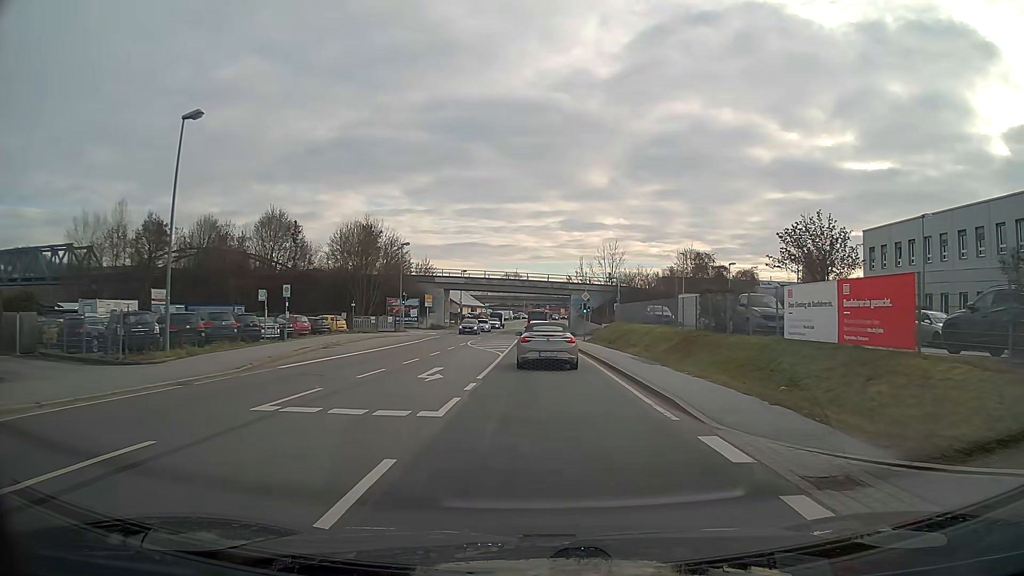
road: primary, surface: asphalt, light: Day
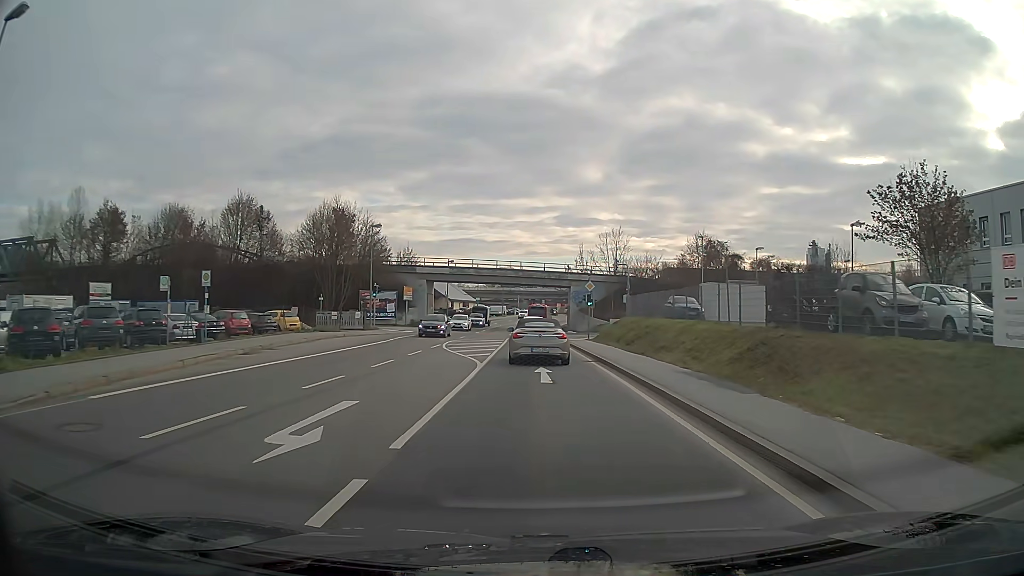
(0.0, +9.7) m; 0°
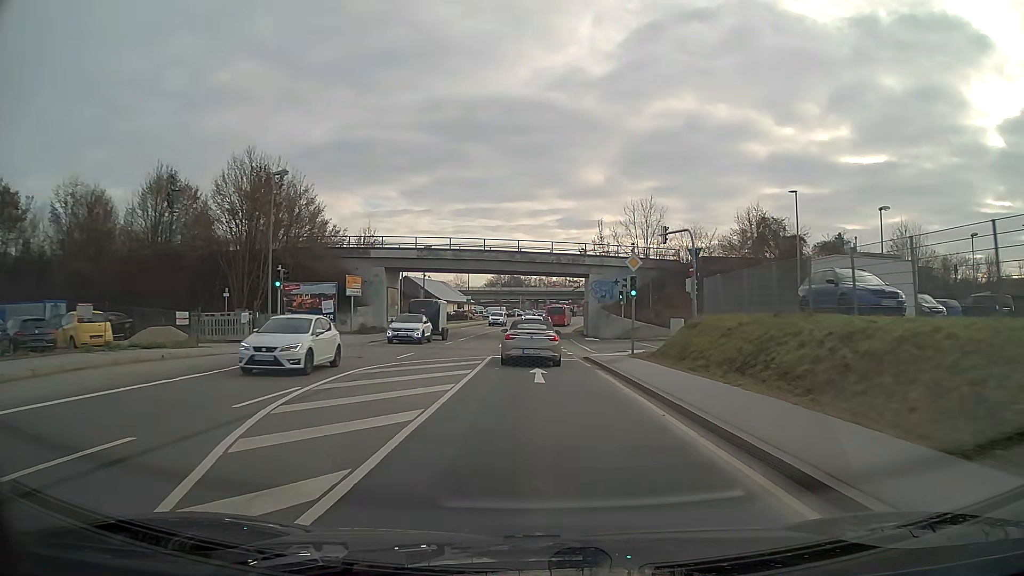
(-0.1, +21.2) m; 0°
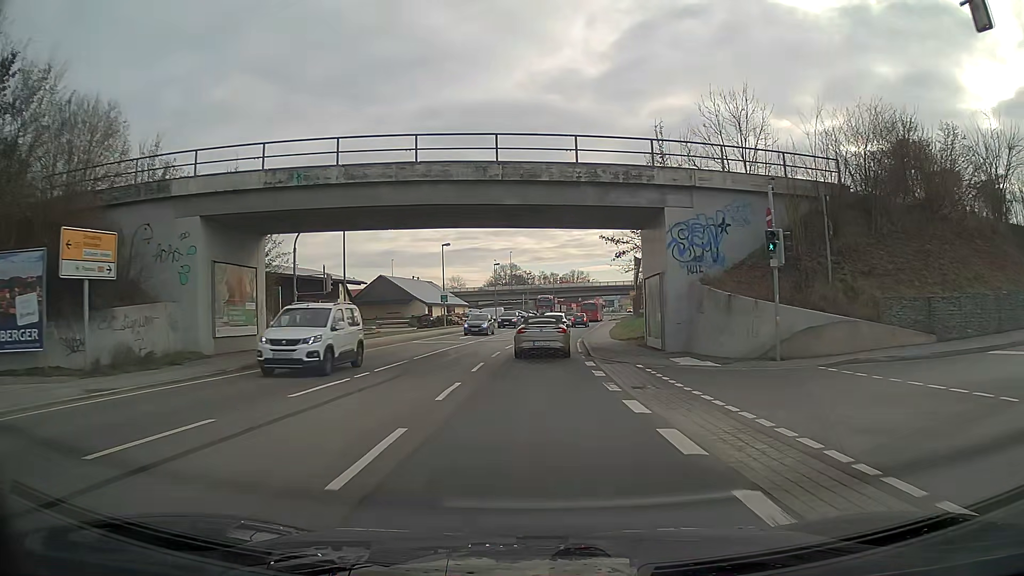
(0.0, +29.4) m; 0°
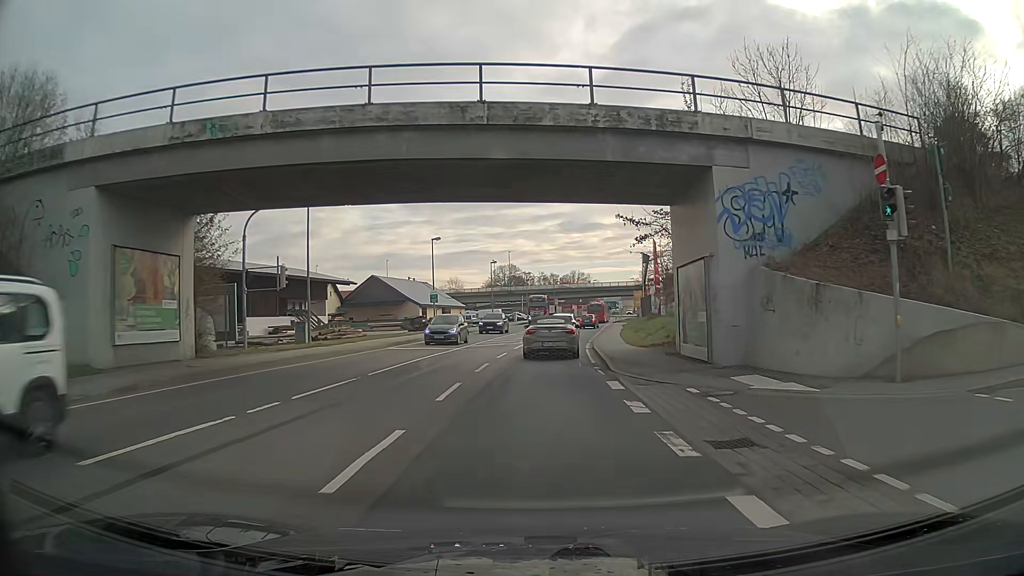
(0.0, +6.3) m; 0°
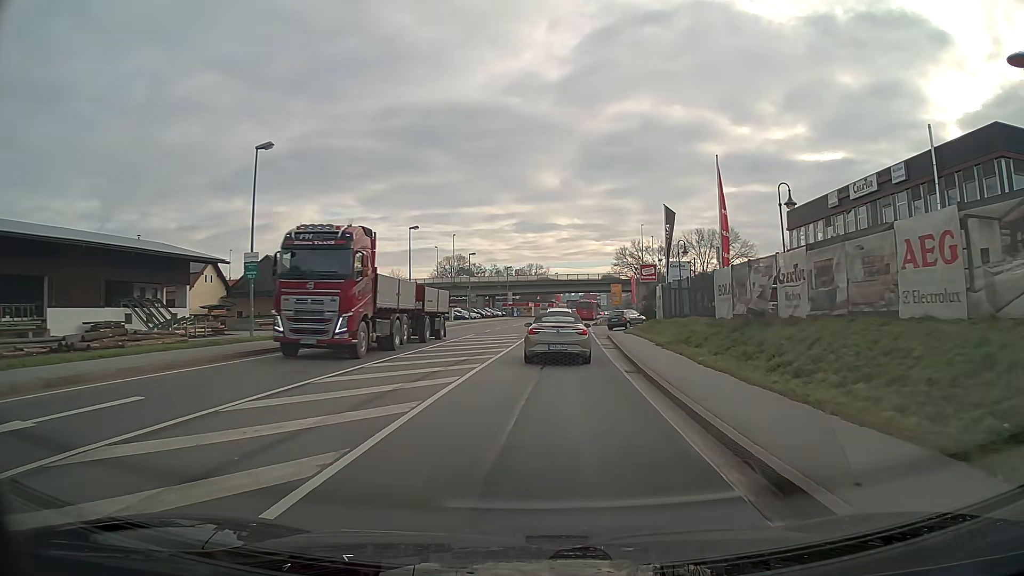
(+1.1, +31.6) m; +4°
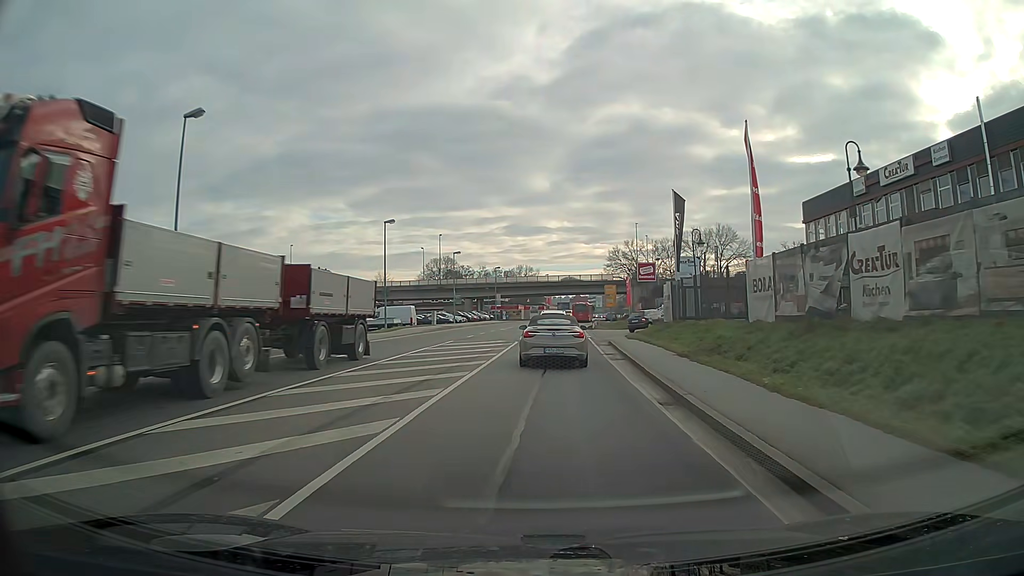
(0.0, +5.6) m; +1°
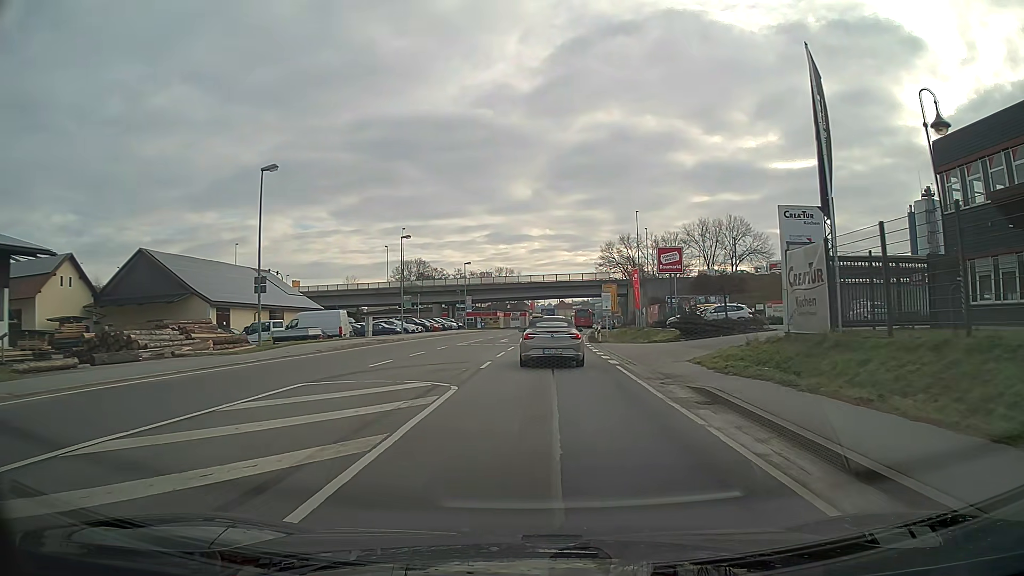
(+0.2, +20.8) m; +1°
(0, +10) (0, +20) (+1, +30) (+1, +40) (+2, +50) (+2, +60) (+3, +70) (+4, +80) (+6, +90) (+7, +100) m
